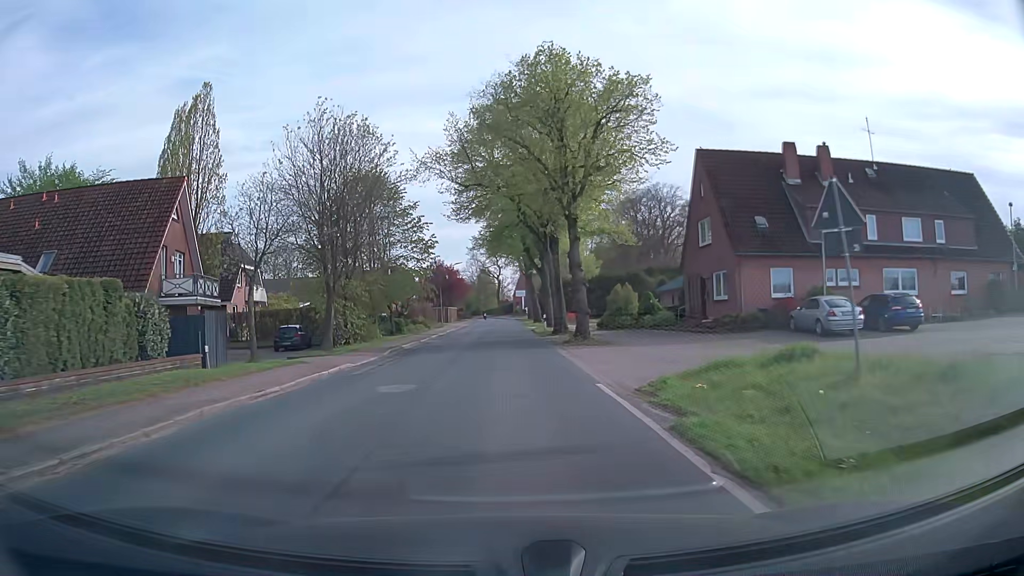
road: secondary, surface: asphalt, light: Day
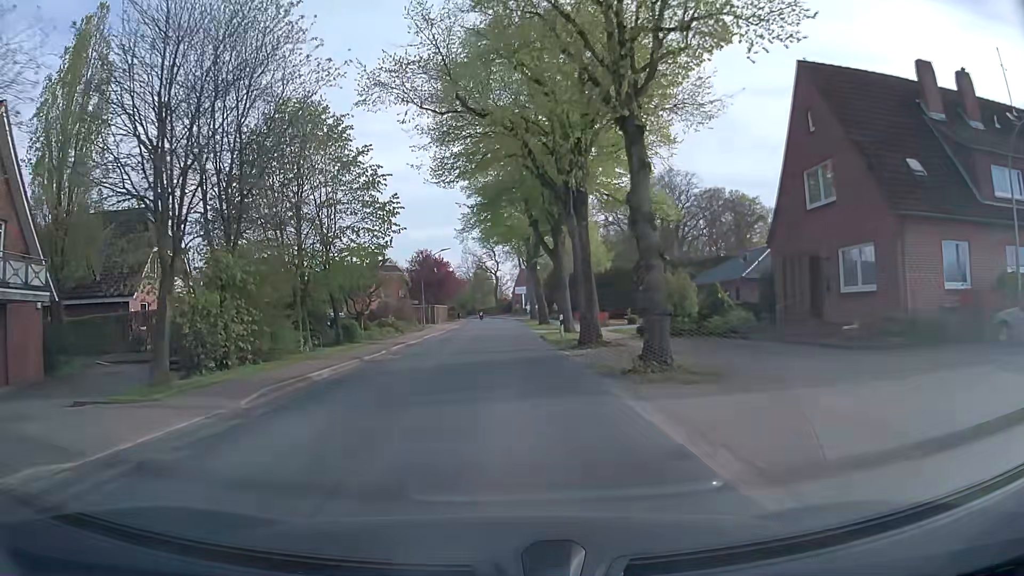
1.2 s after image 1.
(0.0, +13.8) m; 0°
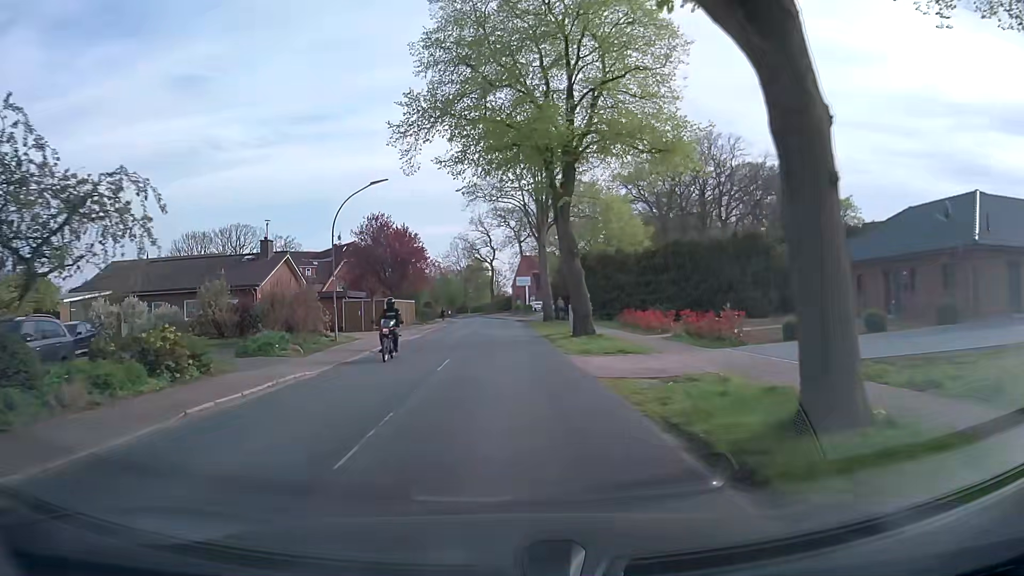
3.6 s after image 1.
(+0.2, +28.1) m; +1°
(0, +10) (0, +20) (0, +30) (0, +40) (0, +50) (-1, +60) (-1, +70) (-2, +80) (-4, +90) (-7, +99) m
